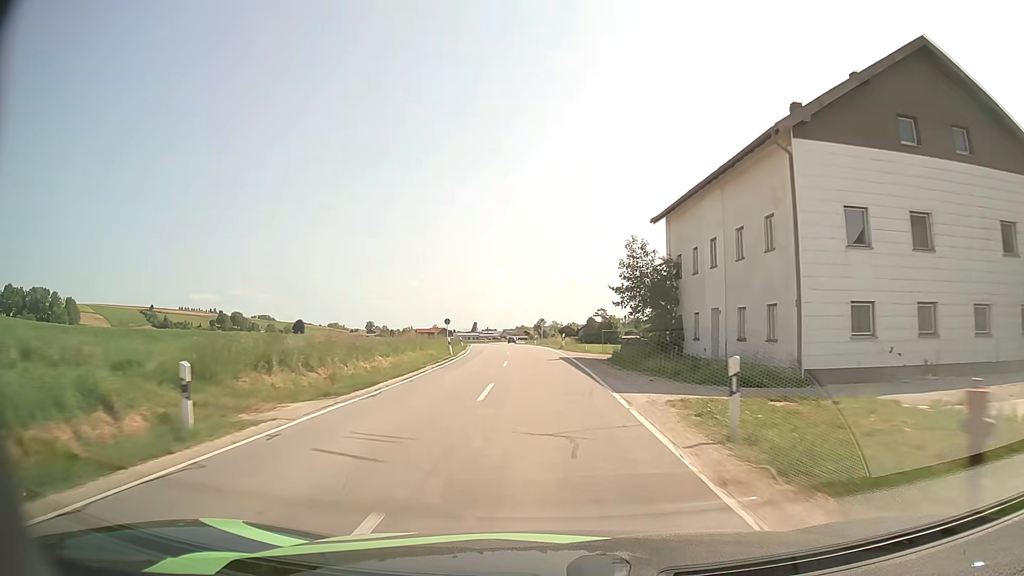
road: secondary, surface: asphalt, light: Day
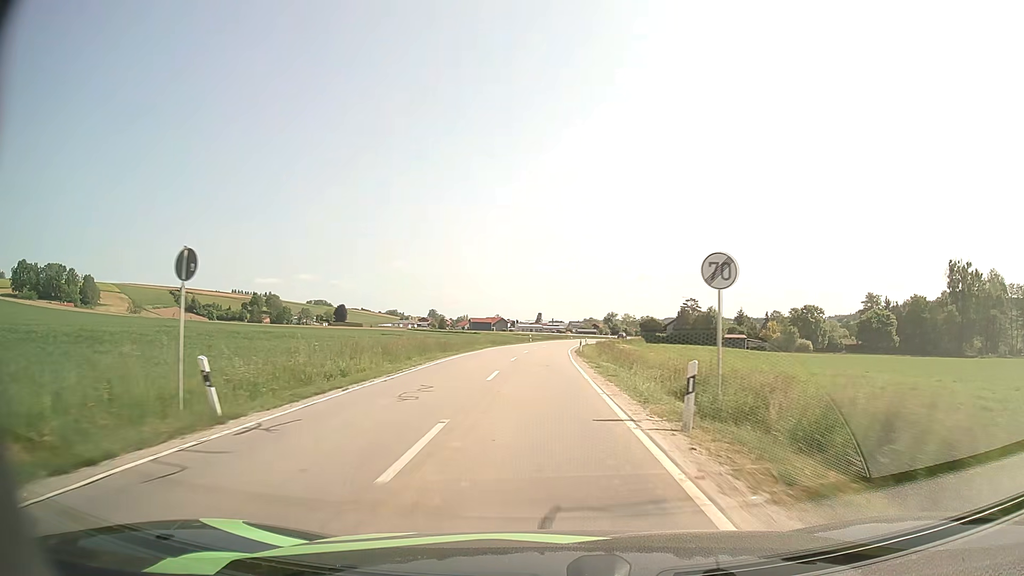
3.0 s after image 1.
(-2.5, +55.3) m; -6°
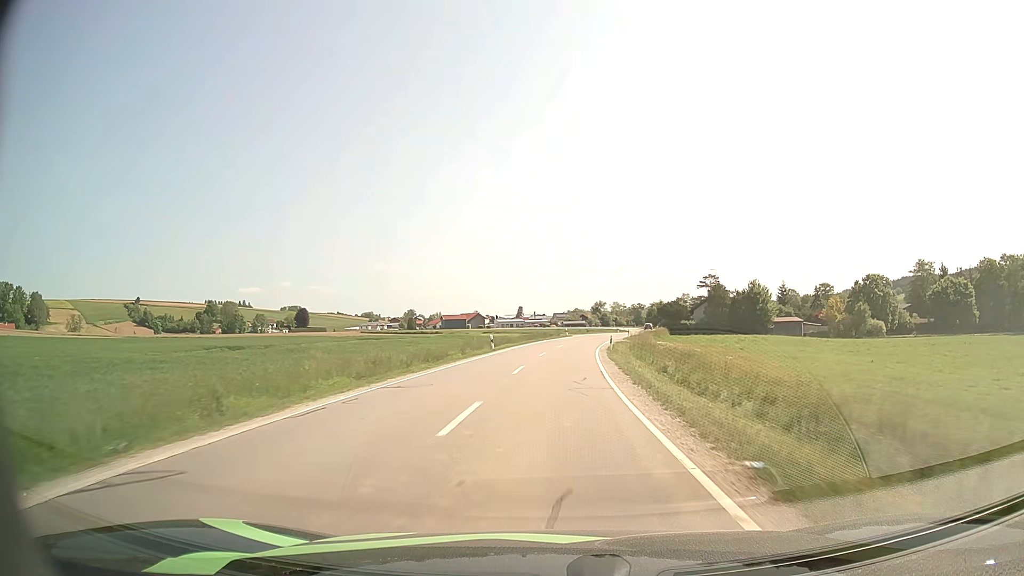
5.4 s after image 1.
(0.0, +45.4) m; +1°
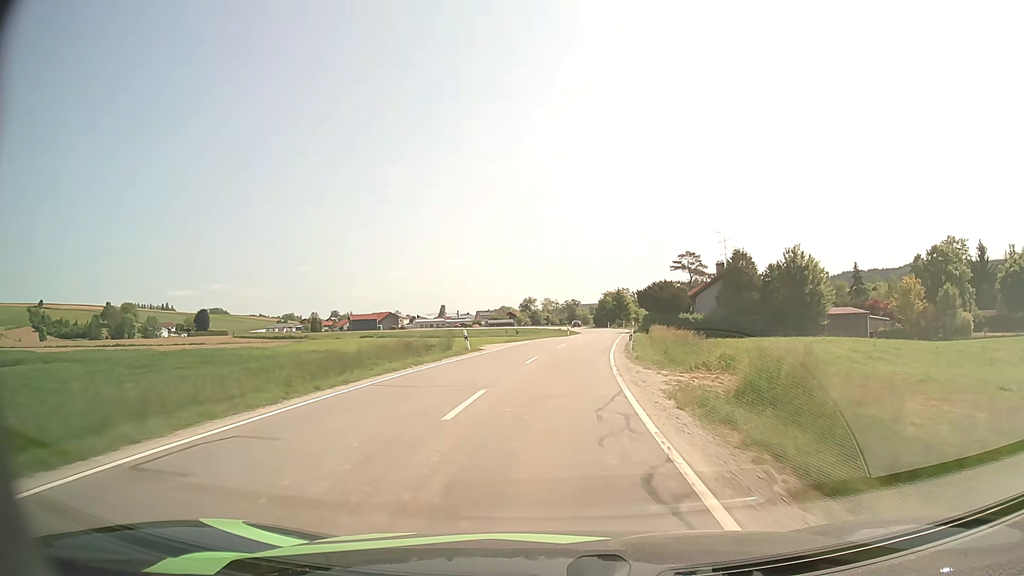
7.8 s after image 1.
(+2.3, +47.2) m; +6°
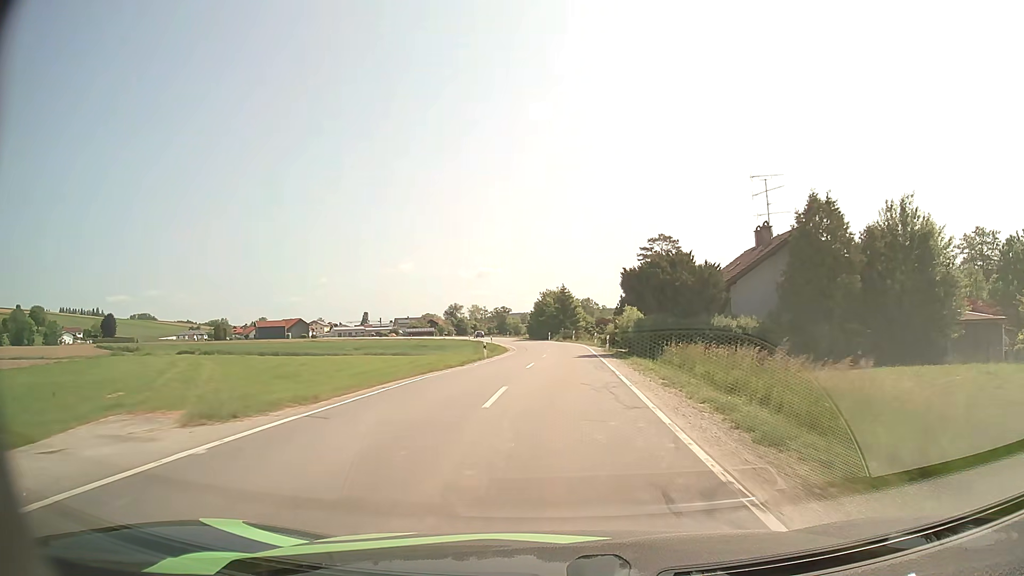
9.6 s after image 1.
(+1.5, +33.9) m; +6°
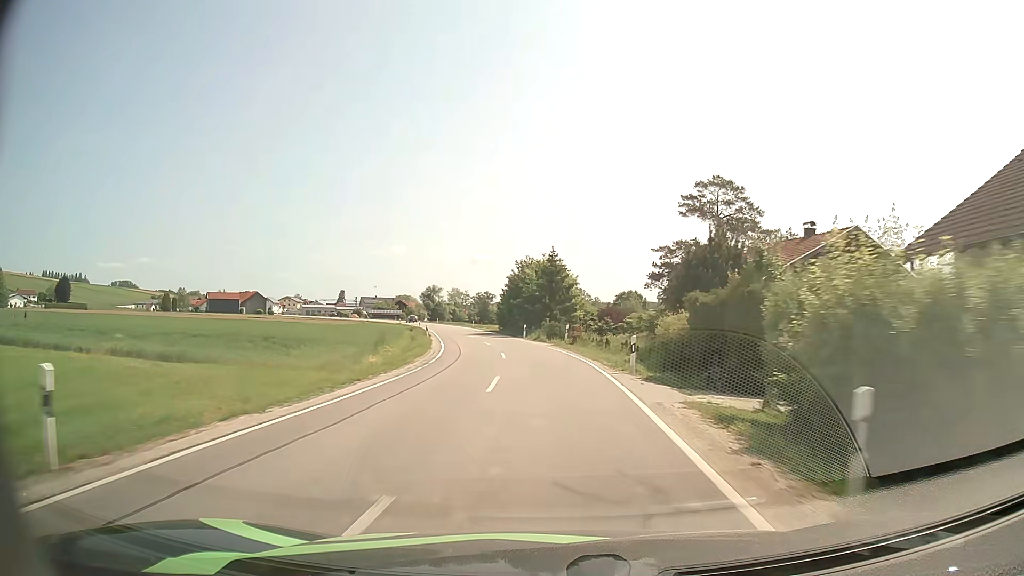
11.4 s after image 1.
(+0.9, +33.4) m; +1°
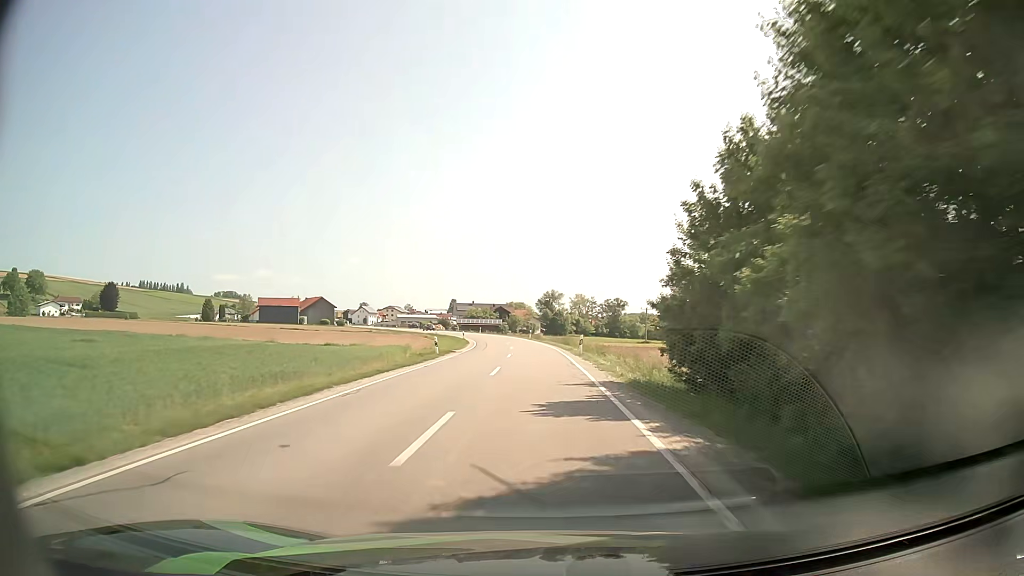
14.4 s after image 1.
(-4.6, +55.2) m; -11°
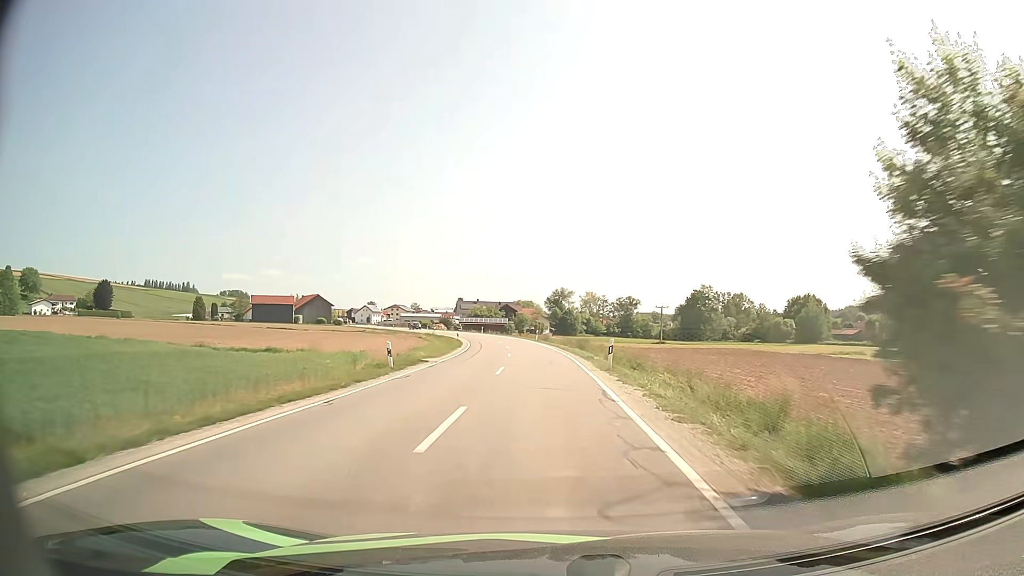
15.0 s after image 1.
(-0.1, +11.3) m; -1°
(0, +10) (0, +20) (0, +30) (-1, +40) (-2, +50) (-3, +60) (-4, +70) (-6, +80) (-9, +89) (-11, +99) m
